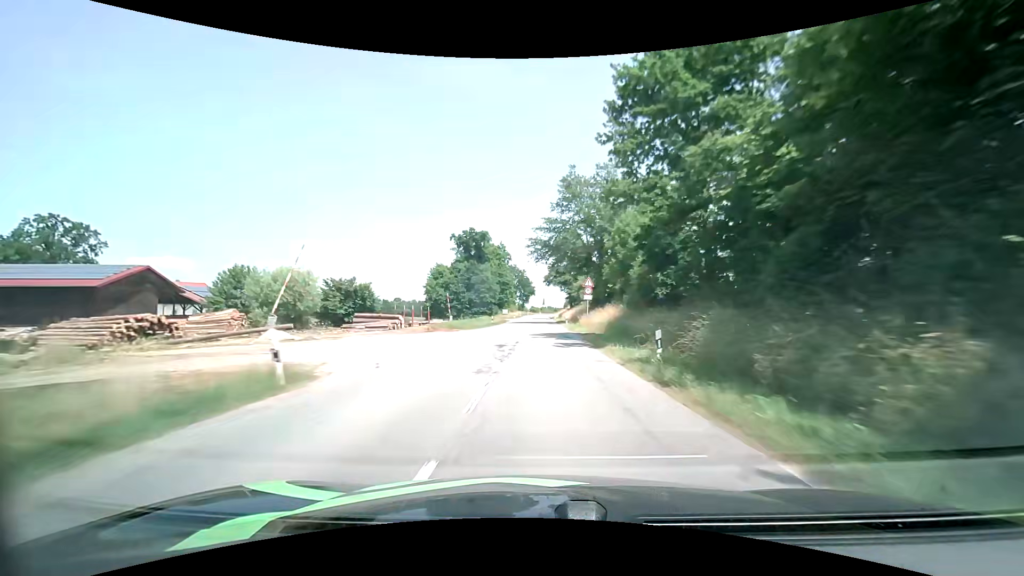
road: secondary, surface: asphalt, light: Day
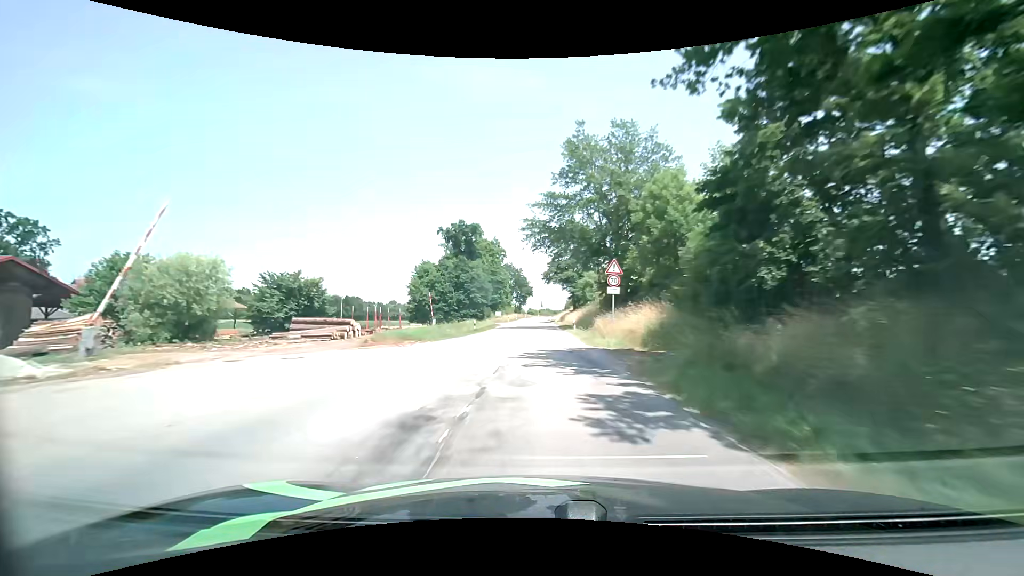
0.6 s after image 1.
(0.0, +13.7) m; 0°
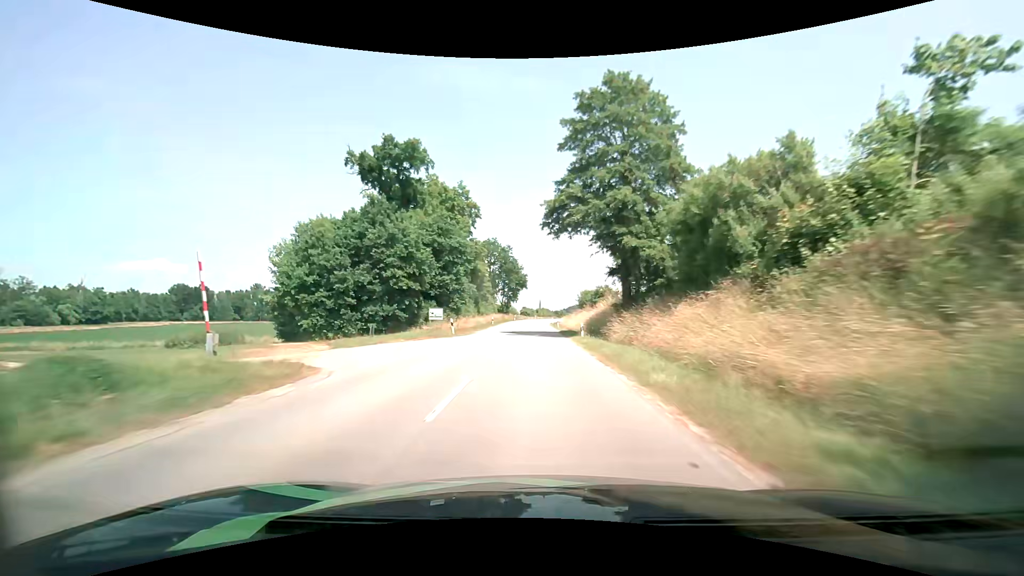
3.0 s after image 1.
(+0.3, +52.8) m; 0°
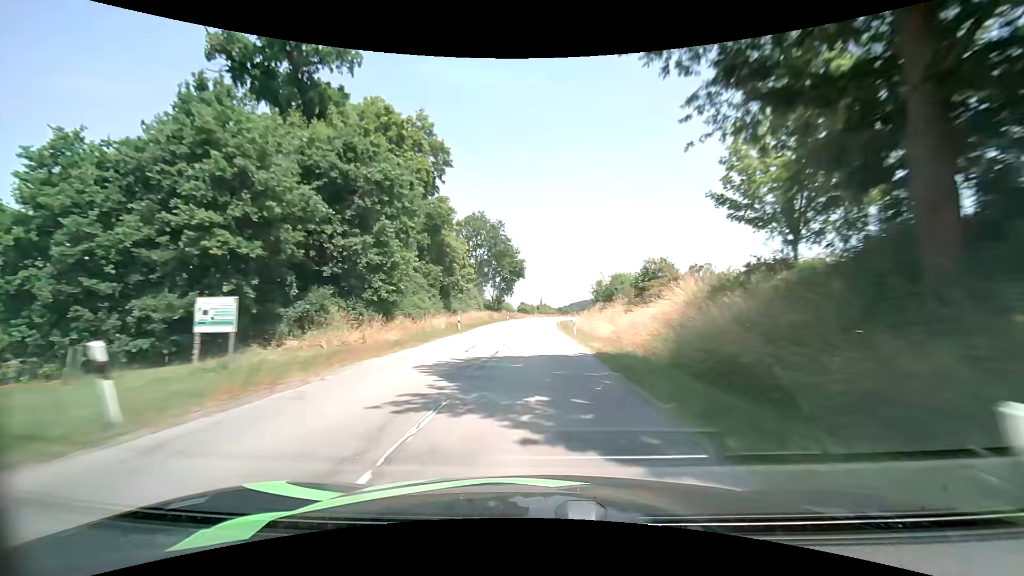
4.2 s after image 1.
(-0.1, +25.5) m; 0°
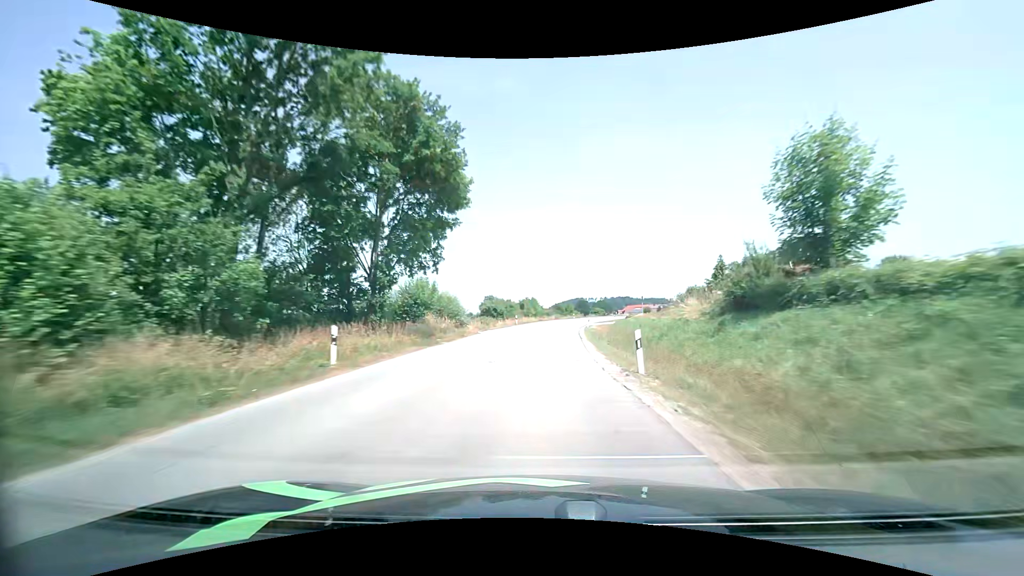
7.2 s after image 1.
(+0.4, +61.6) m; +2°
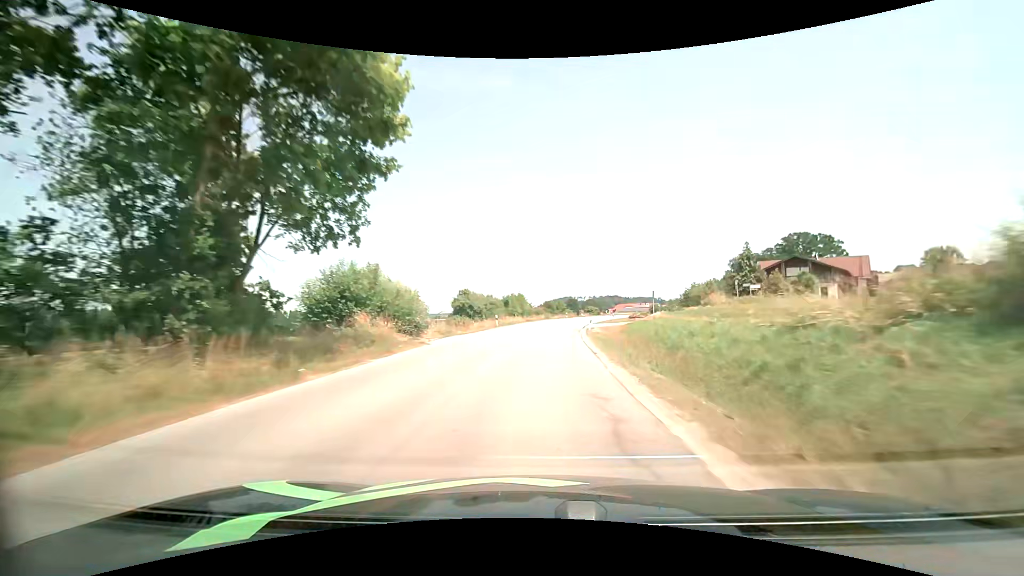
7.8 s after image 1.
(+0.1, +12.2) m; +1°
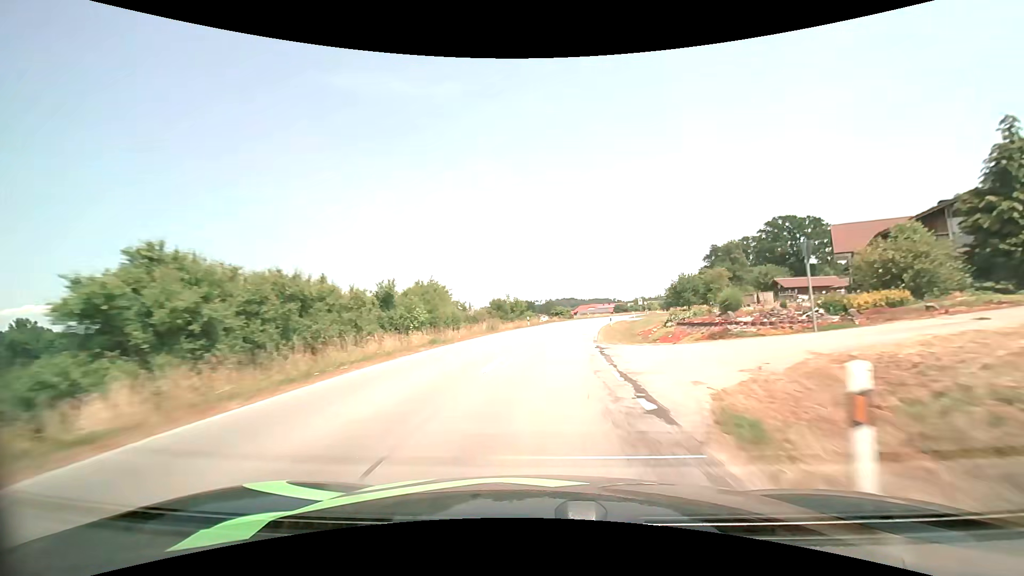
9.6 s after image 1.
(+1.4, +36.1) m; +5°
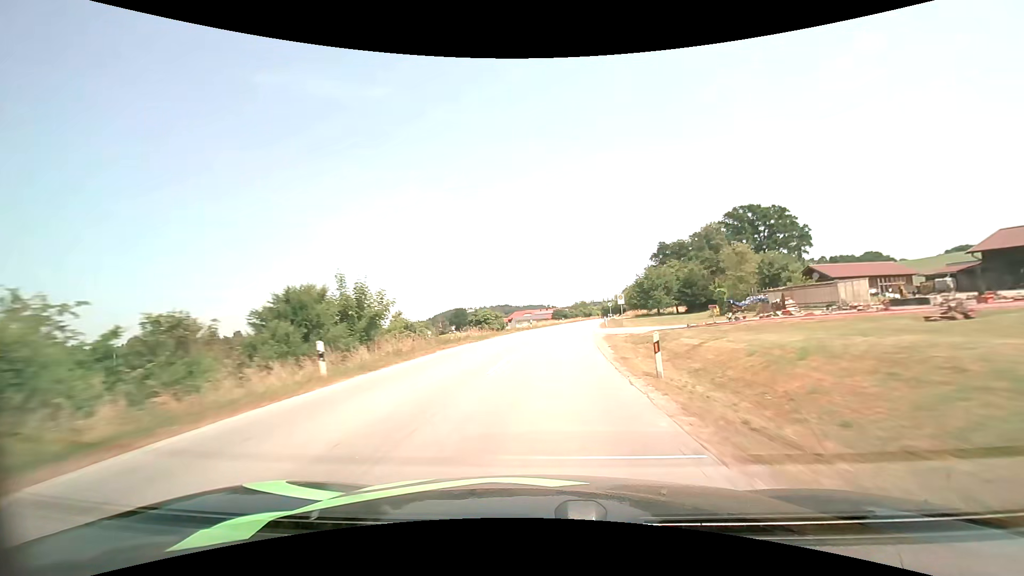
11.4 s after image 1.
(+2.3, +35.5) m; +7°
(0, +10) (+1, +20) (+2, +30) (+3, +40) (+4, +50) (+6, +60) (+7, +70) (+9, +79) (+11, +89) (+12, +99) m
